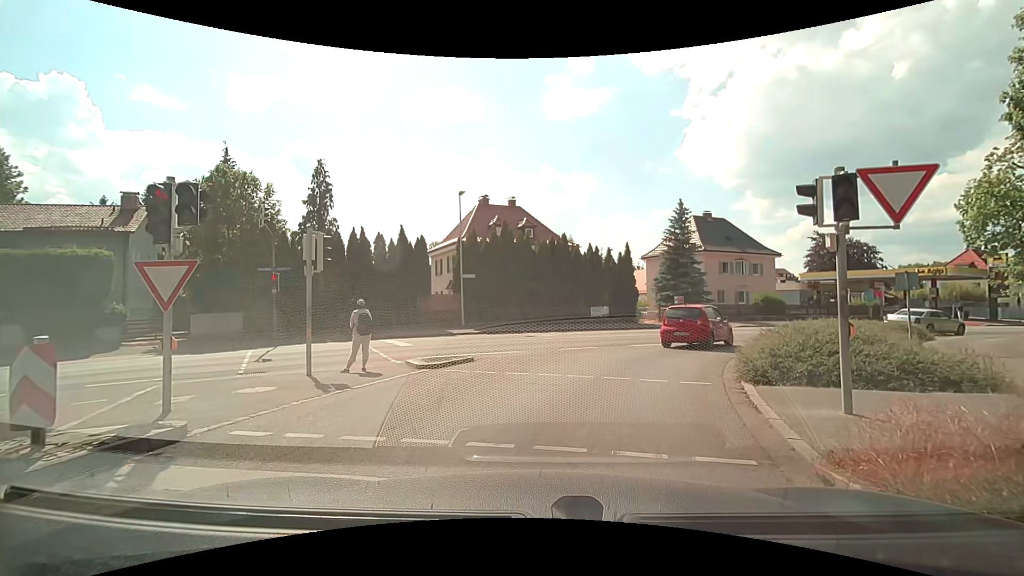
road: tertiary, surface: asphalt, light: Day
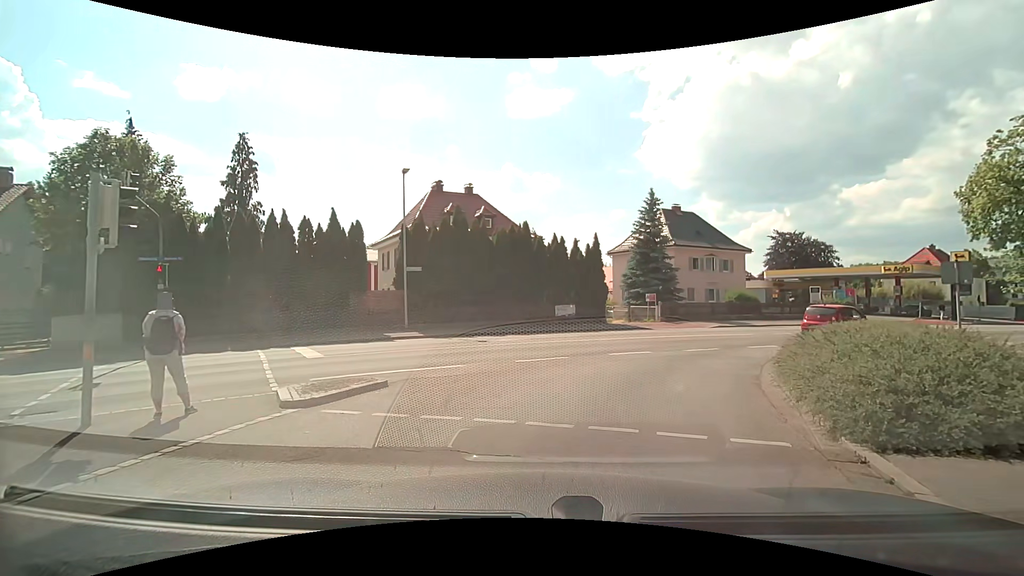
(0.0, +4.5) m; +3°
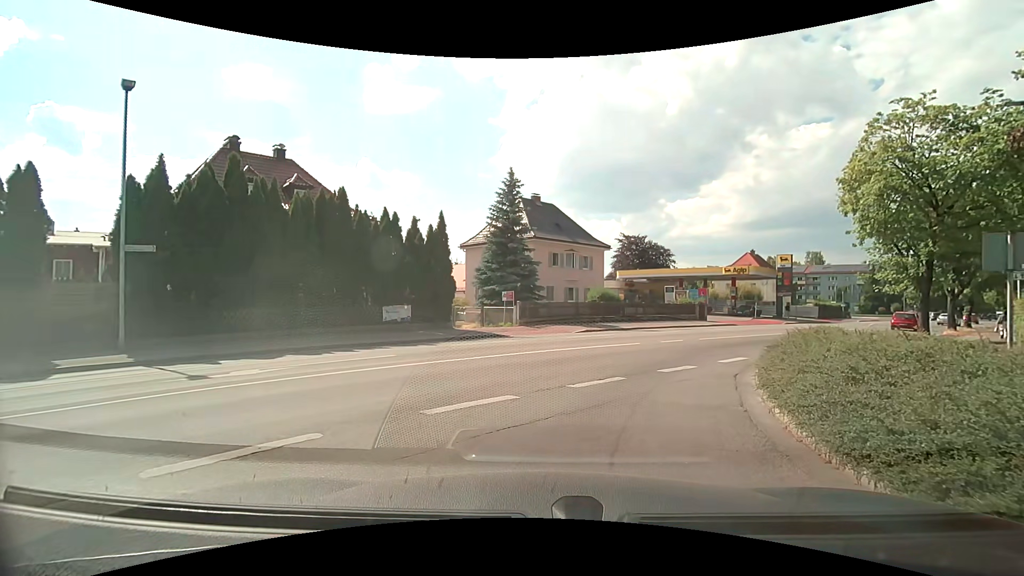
(+0.9, +7.8) m; +14°
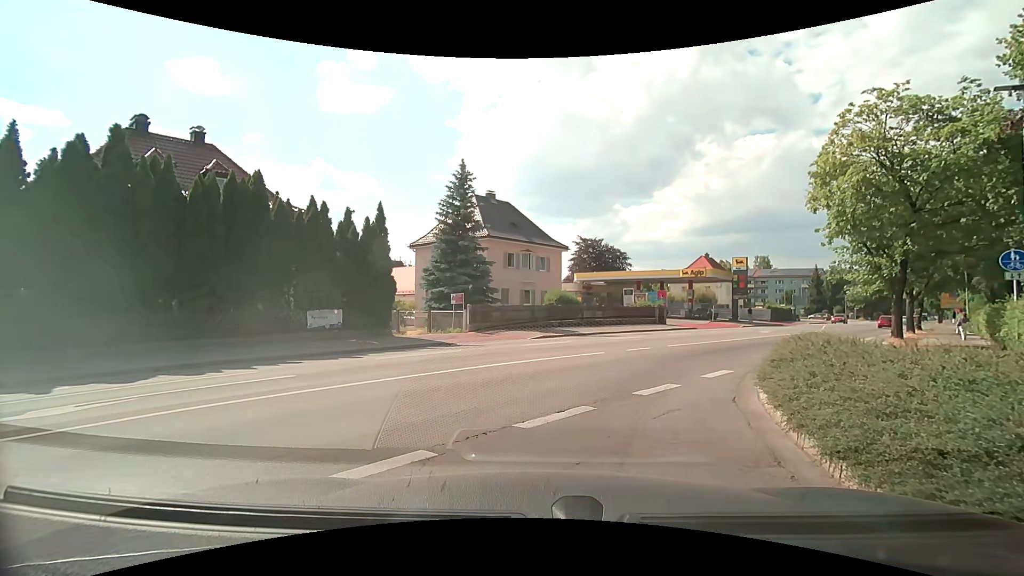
(+0.2, +2.7) m; +6°
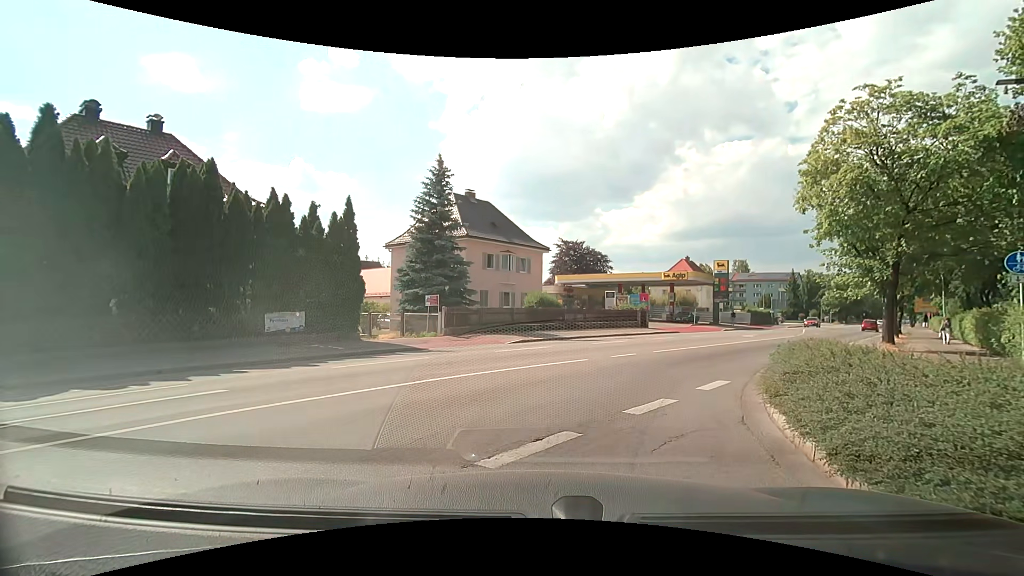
(0.0, +1.4) m; 0°
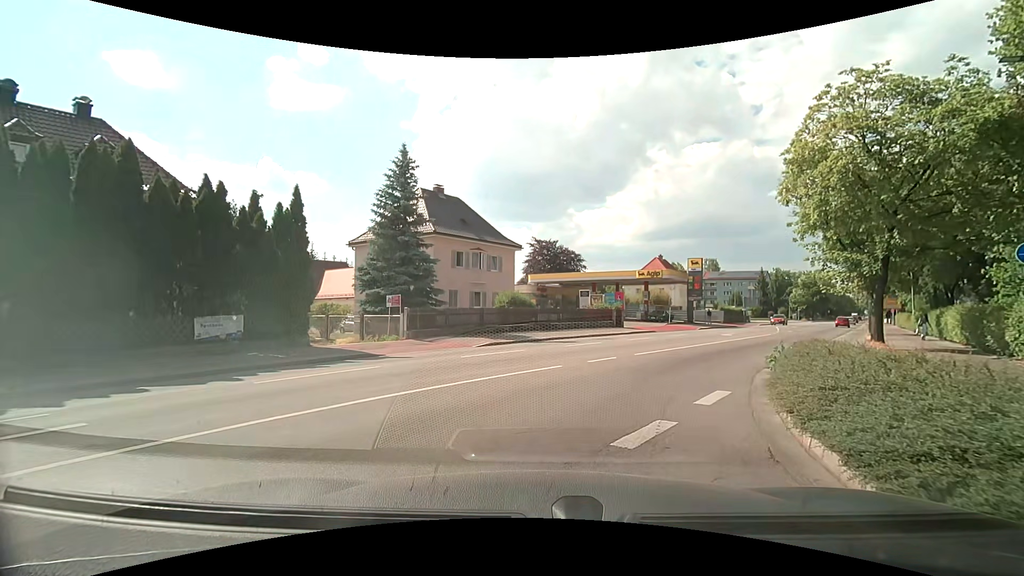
(+0.1, +1.9) m; +5°
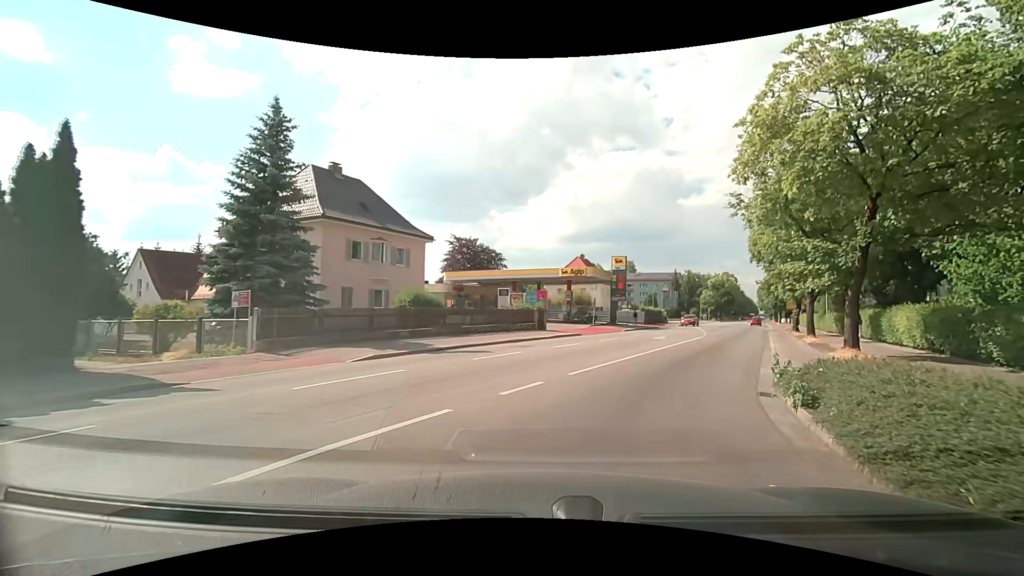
(+0.3, +5.5) m; +9°
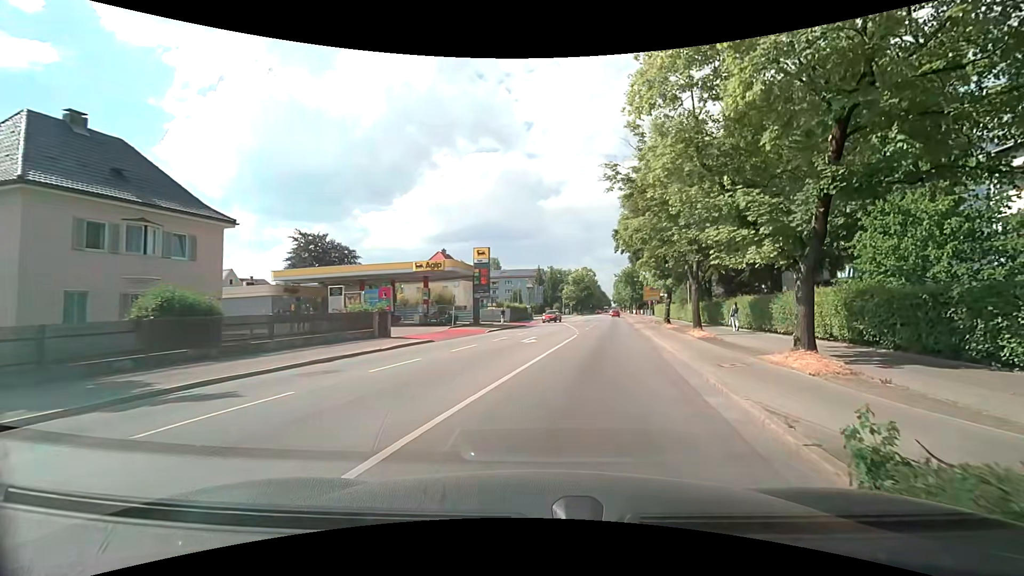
(+0.9, +7.3) m; +14°
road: secondary
(+1, +10) (+3, +20) (+5, +30) (+6, +39) (+8, +49) (+10, +59) (+12, +69) (+13, +79) (+15, +89) (+17, +99) m
